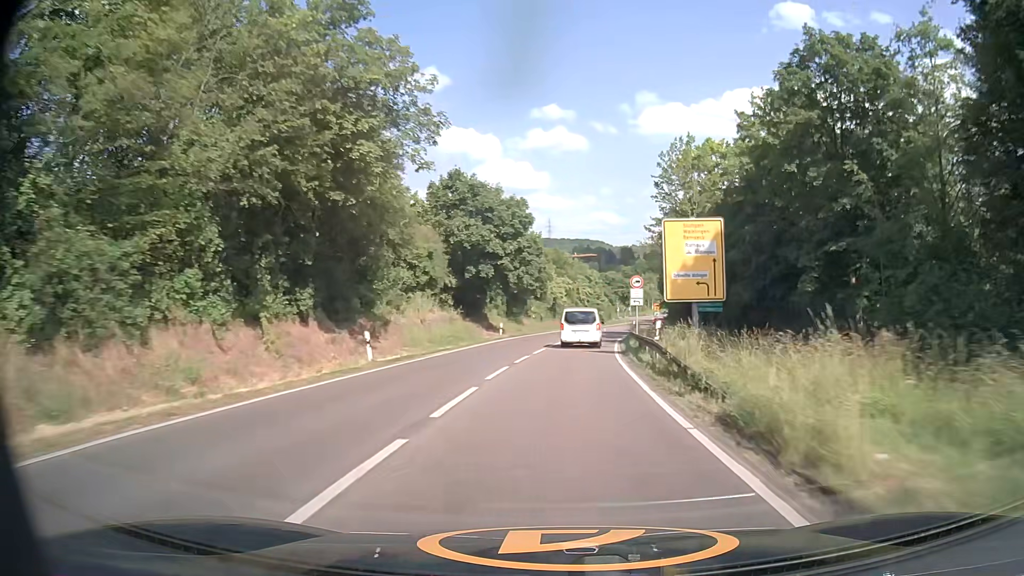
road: secondary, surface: asphalt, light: Day
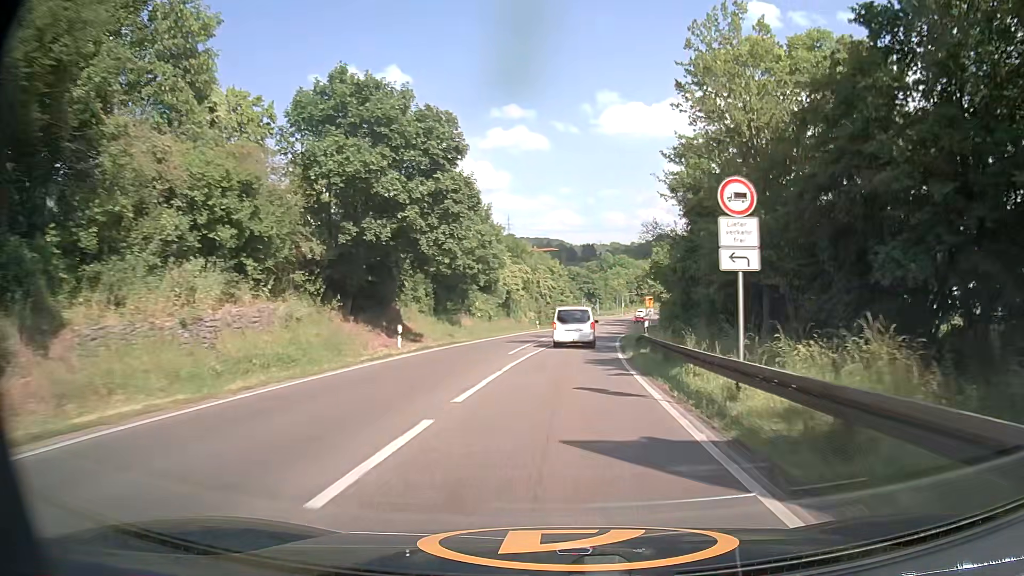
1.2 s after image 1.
(+0.7, +22.3) m; +3°
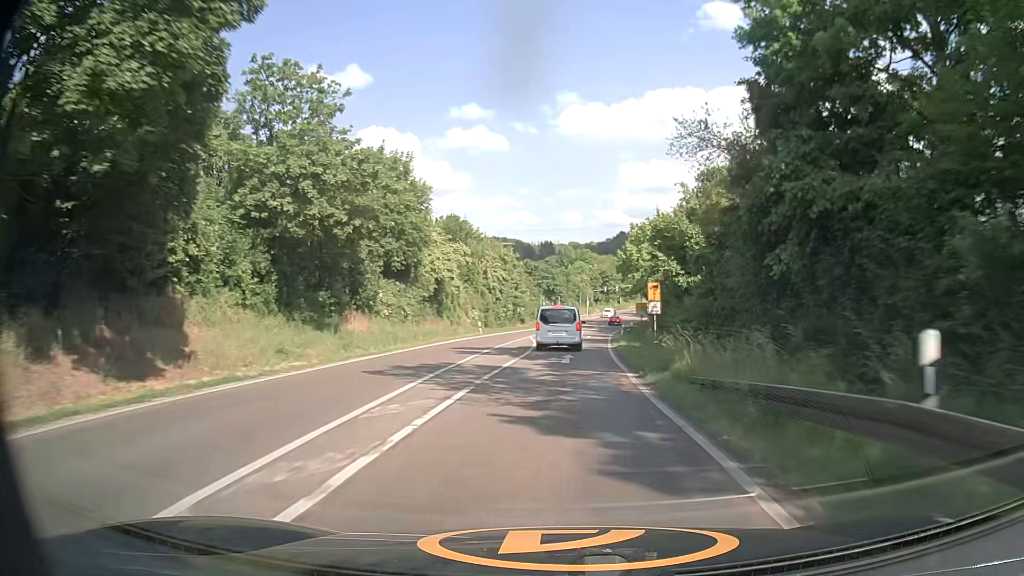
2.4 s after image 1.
(+0.7, +21.5) m; +4°
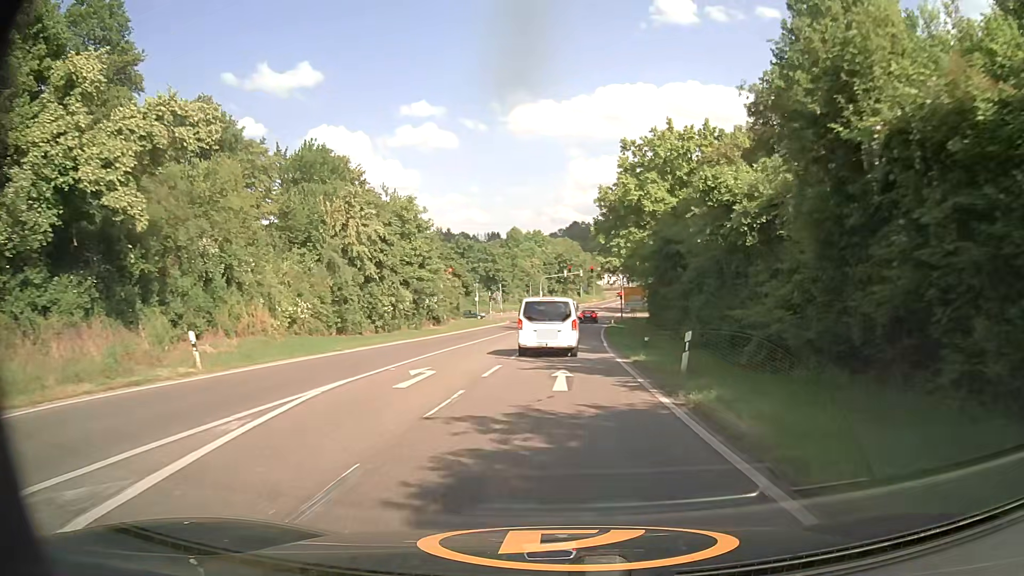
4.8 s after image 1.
(+1.4, +38.2) m; +4°
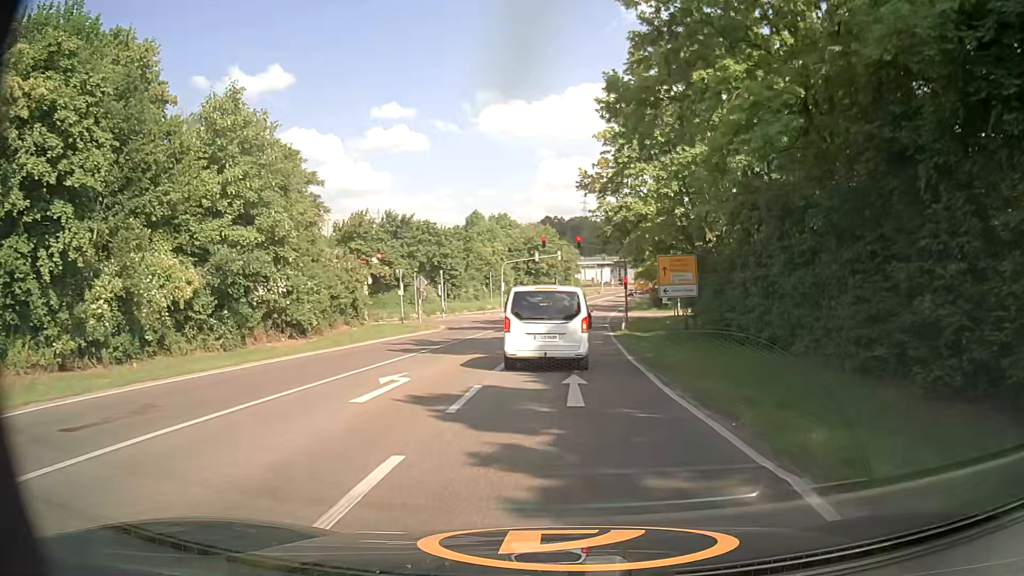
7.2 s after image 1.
(+0.6, +29.0) m; +2°
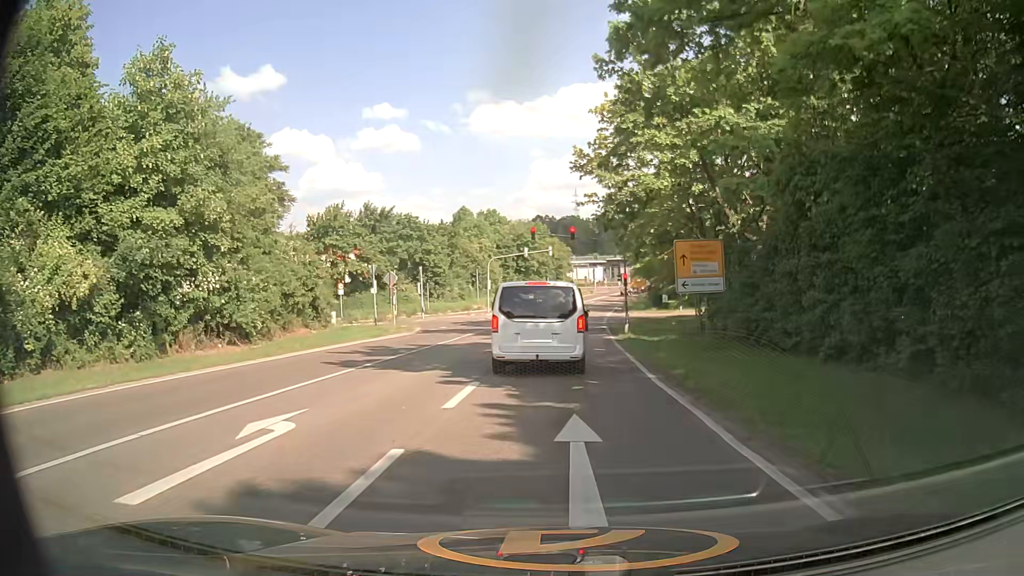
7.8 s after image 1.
(+0.1, +5.6) m; +1°
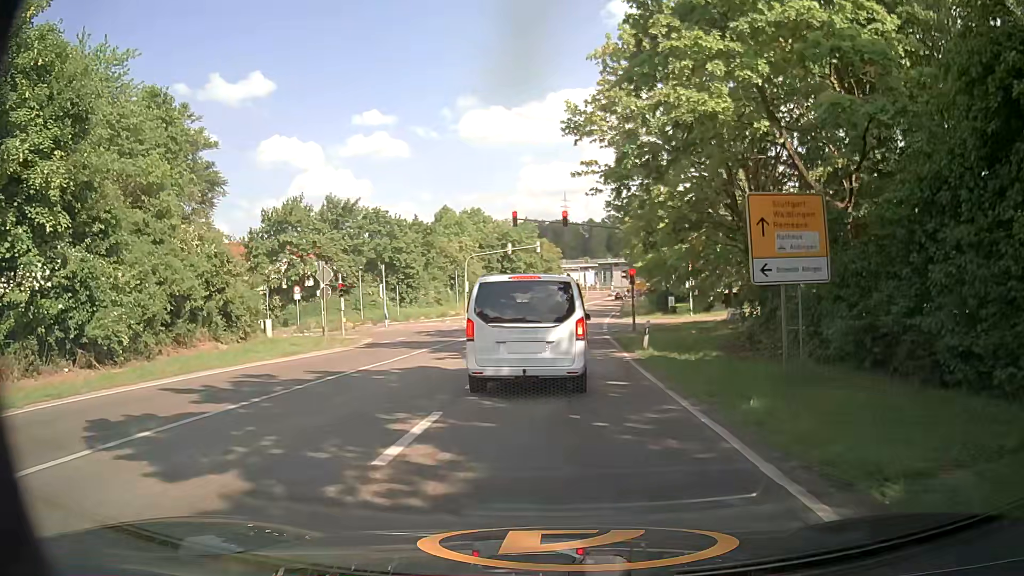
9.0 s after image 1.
(+0.1, +9.1) m; +1°
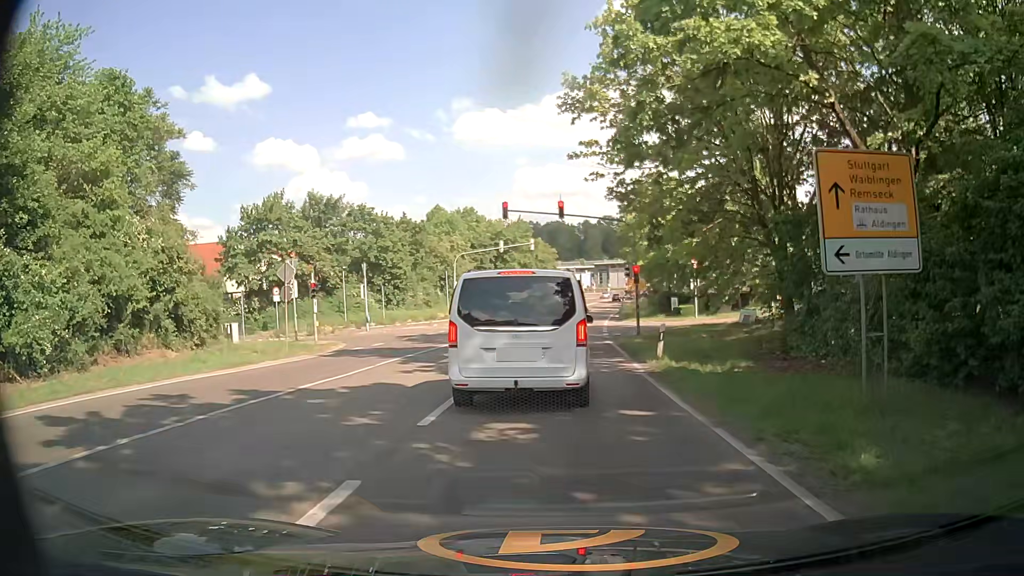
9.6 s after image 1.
(0.0, +3.6) m; +1°
